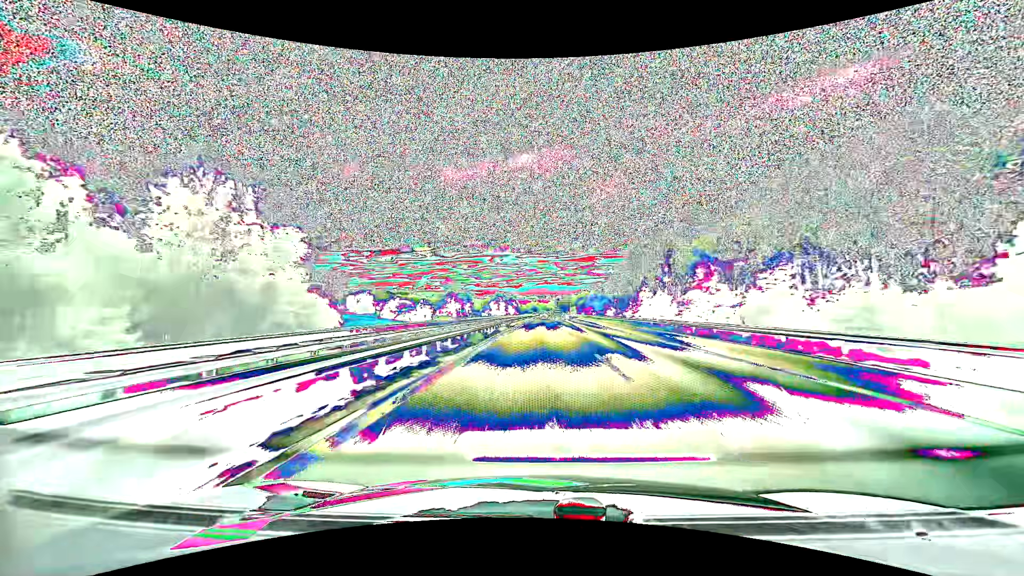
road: motorway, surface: asphalt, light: Day
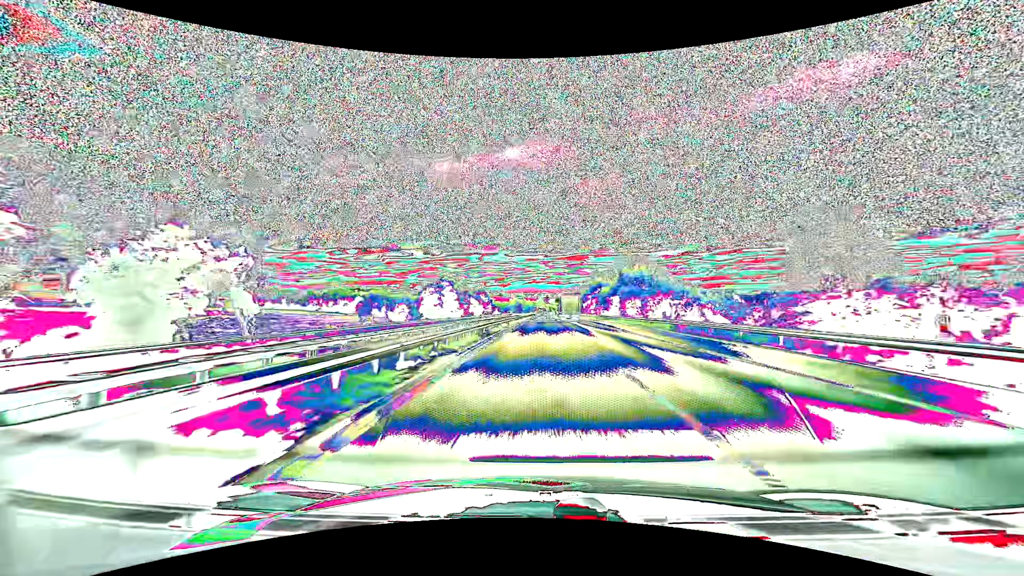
(+1.3, +111.8) m; +1°
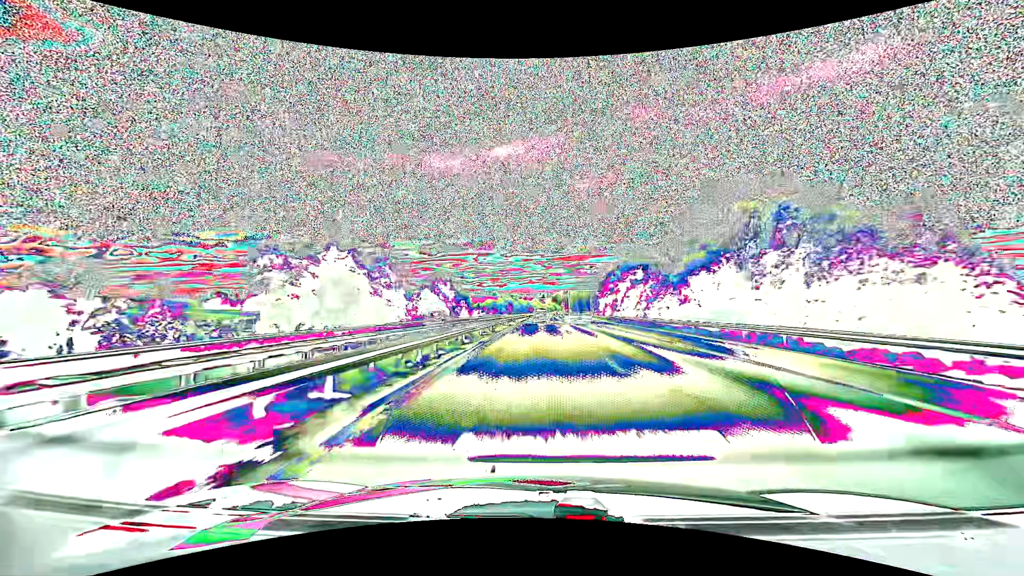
(+0.4, +64.0) m; +1°
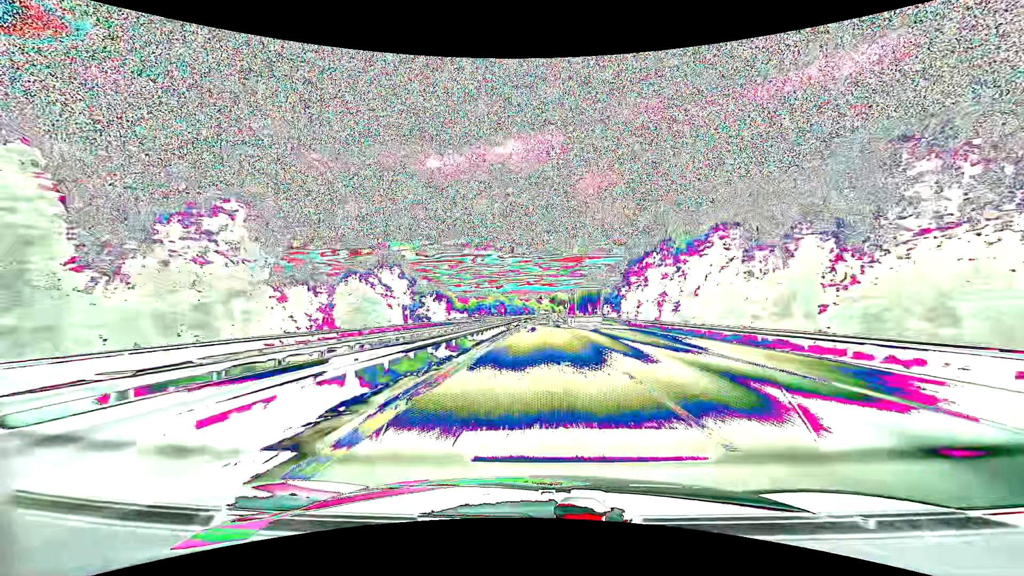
(+0.1, +41.3) m; 0°
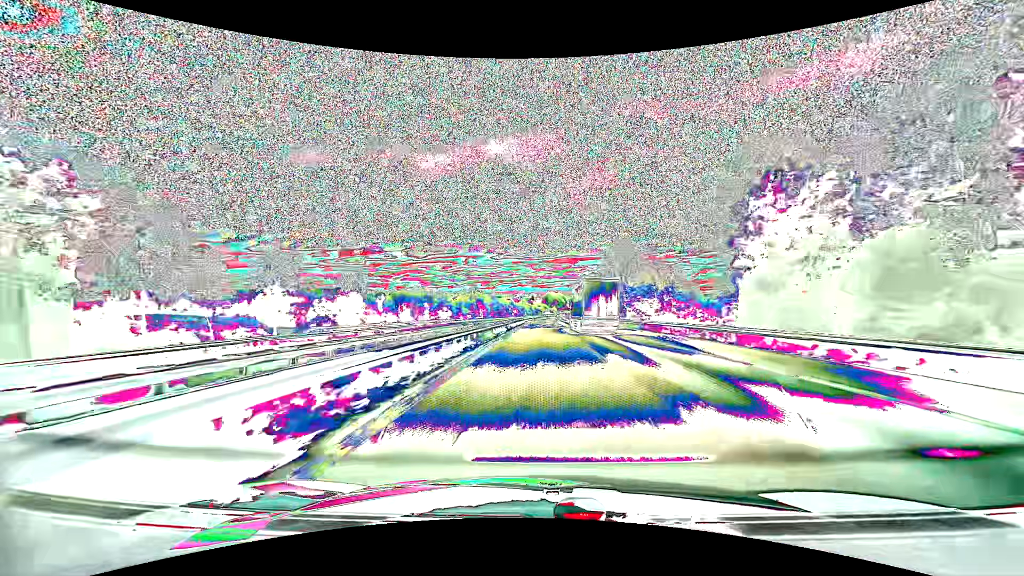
(+0.5, +61.4) m; +1°
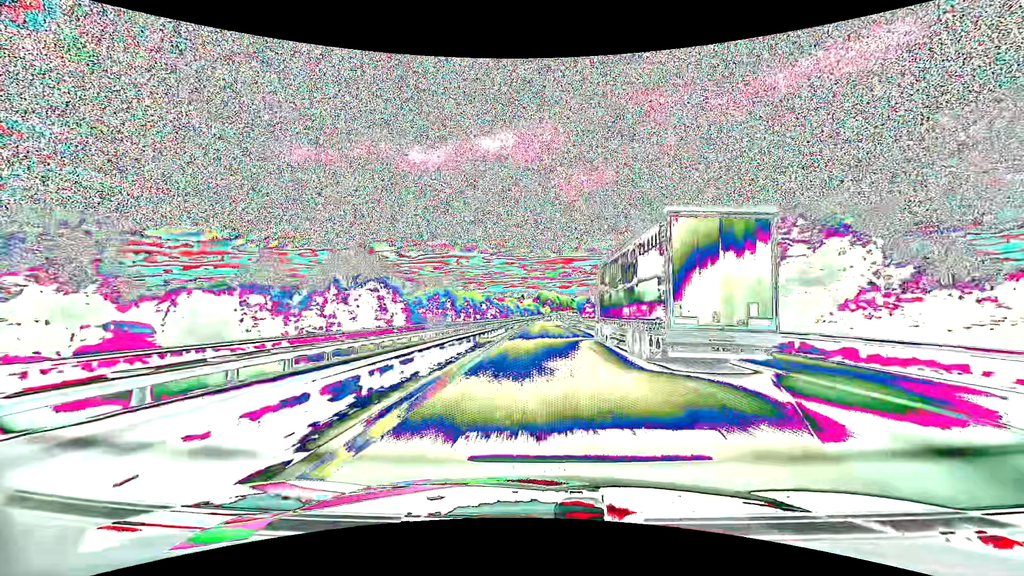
(+0.7, +106.9) m; +1°
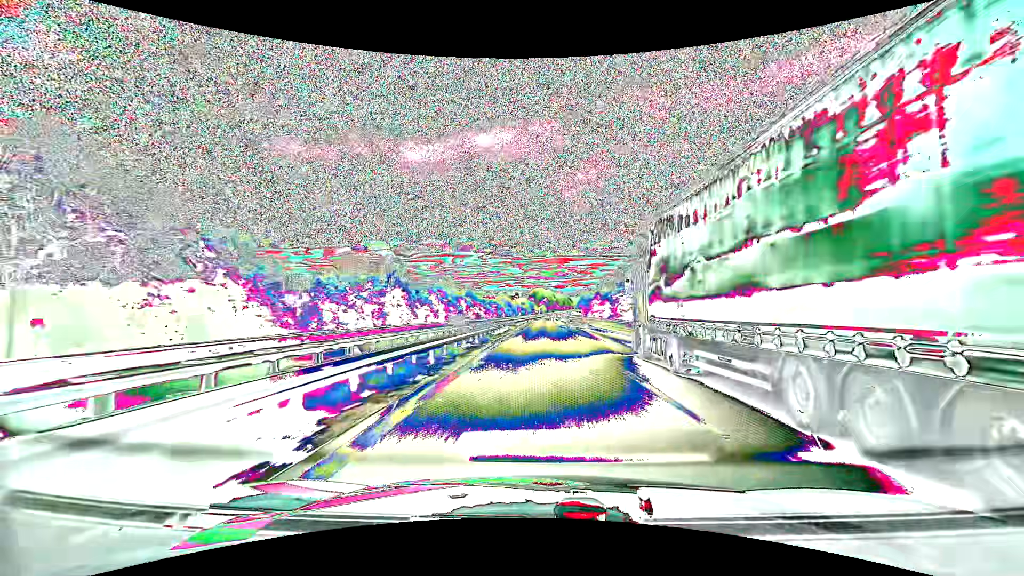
(+0.2, +44.8) m; +1°
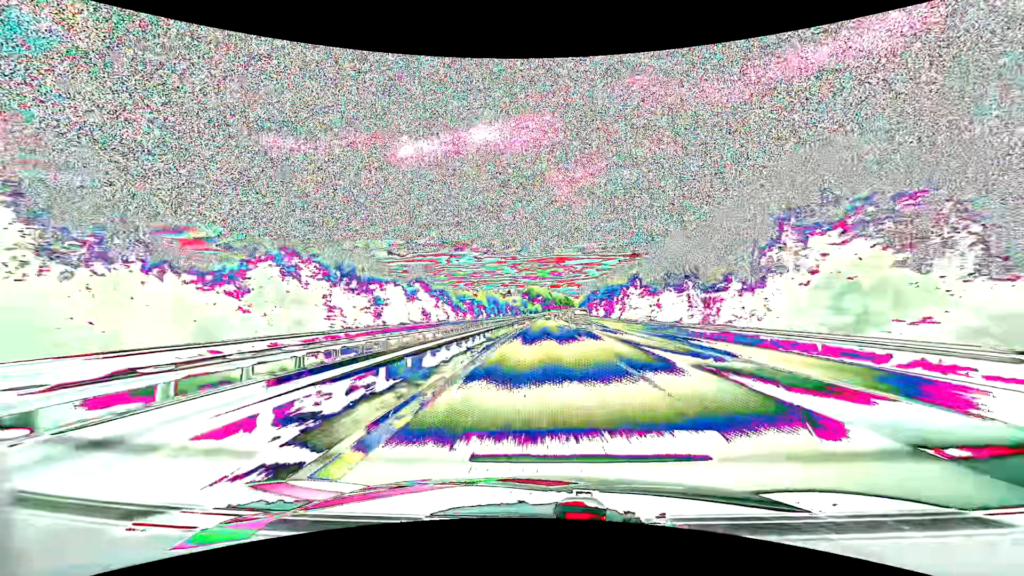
(+0.3, +69.2) m; 0°
(0, +10) (0, +20) (0, +30) (0, +40) (0, +50) (0, +60) (+1, +70) (+1, +80) (+1, +90) (+1, +100) m
